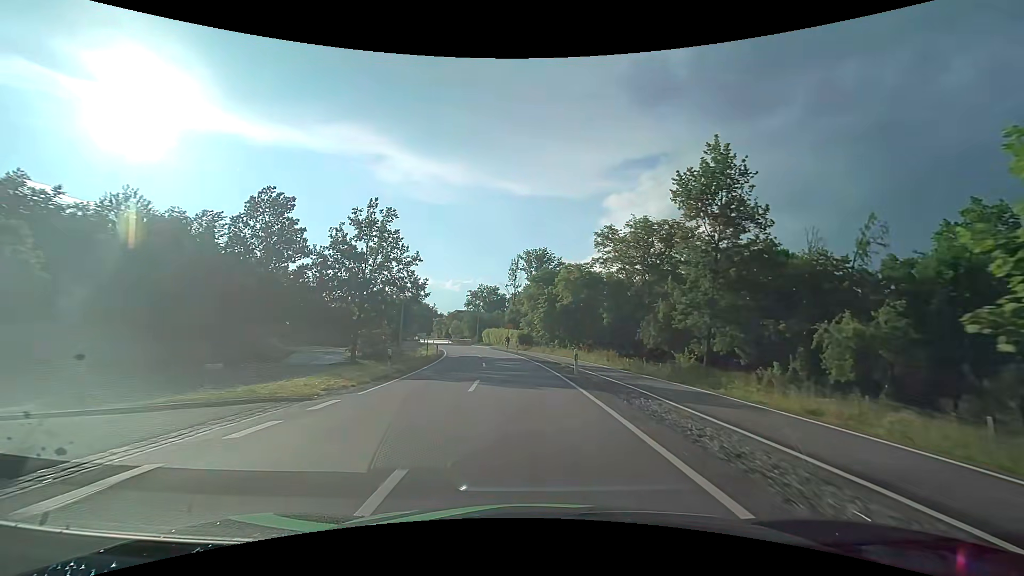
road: tertiary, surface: asphalt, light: Day
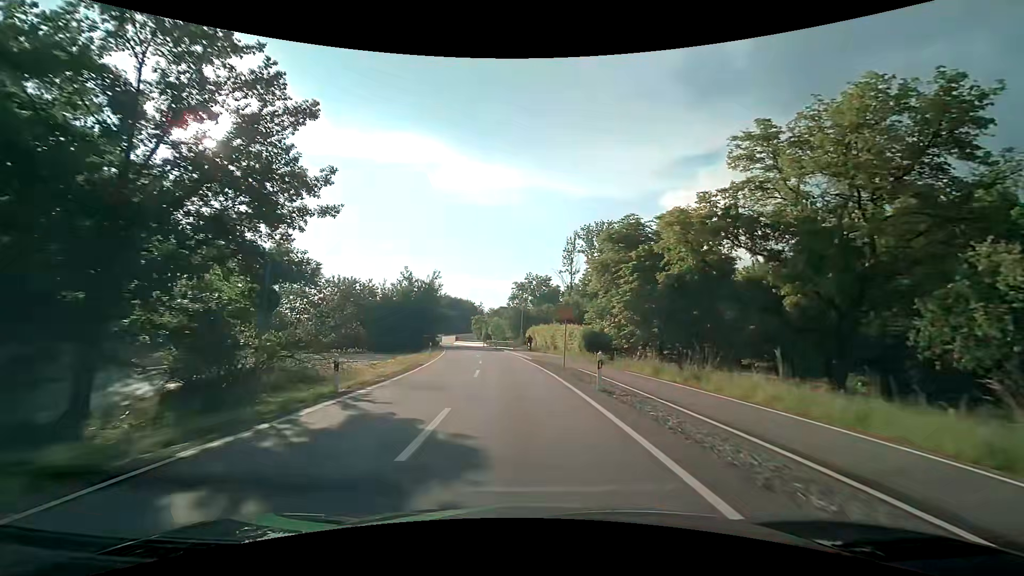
(-1.6, +31.5) m; -6°
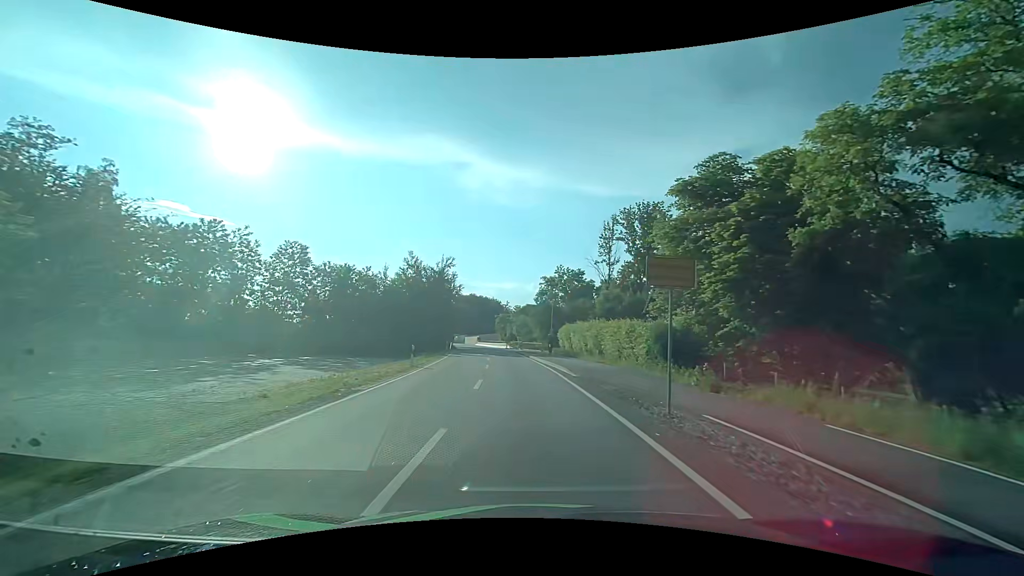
(-0.4, +14.2) m; -3°
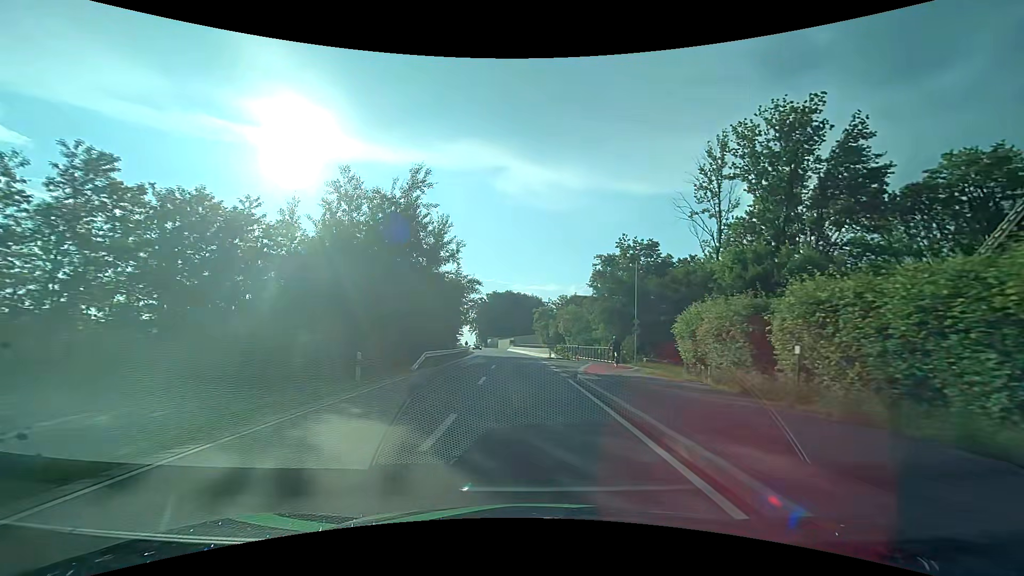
(-1.6, +34.6) m; -4°
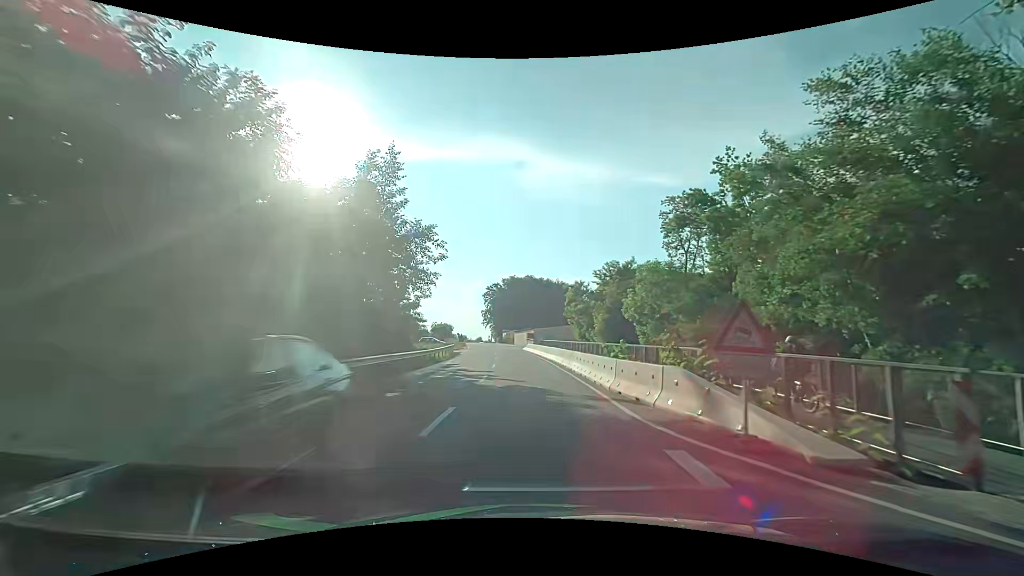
(-1.1, +35.4) m; -3°
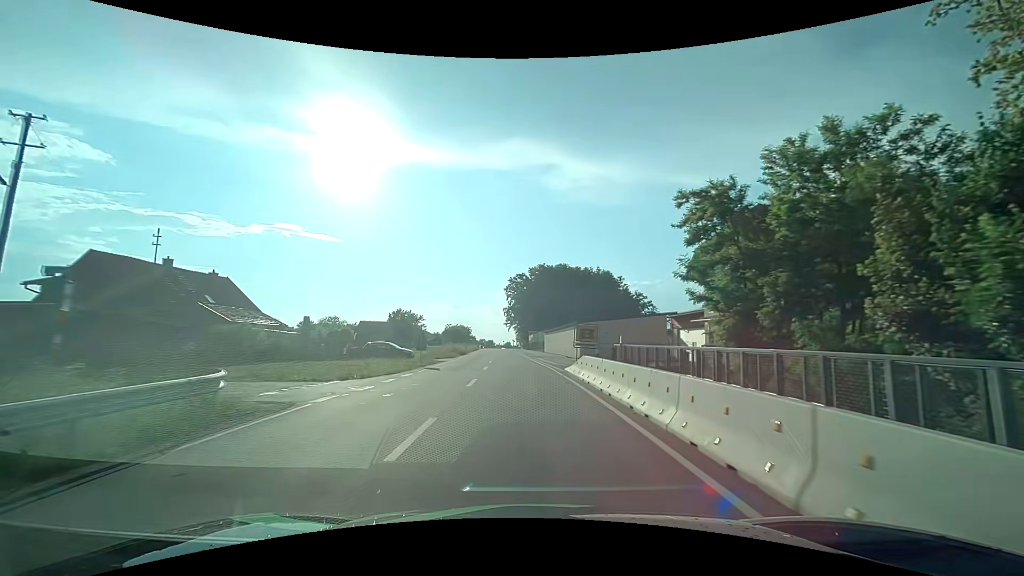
(-1.1, +37.7) m; -3°
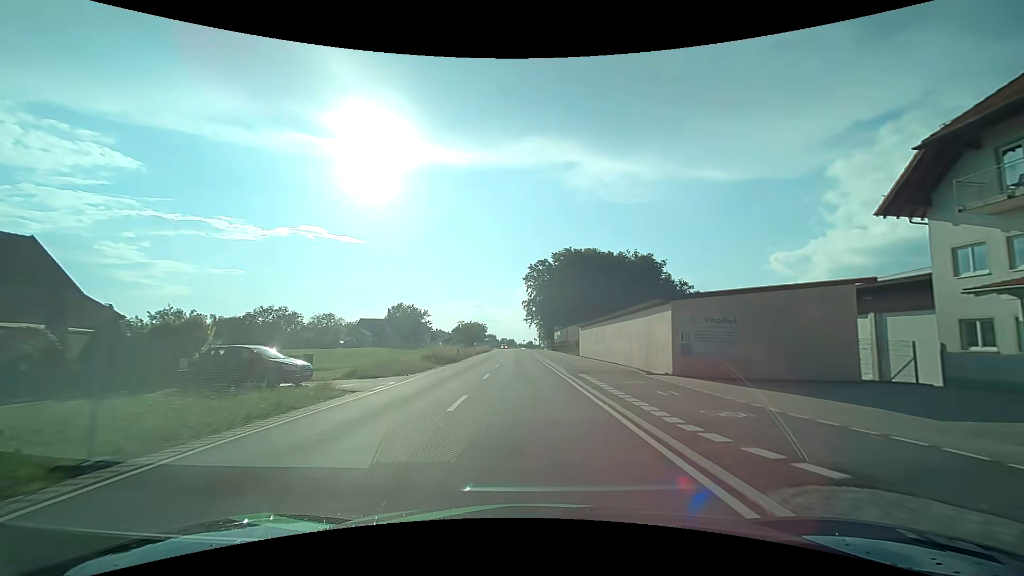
(-0.6, +22.8) m; -3°
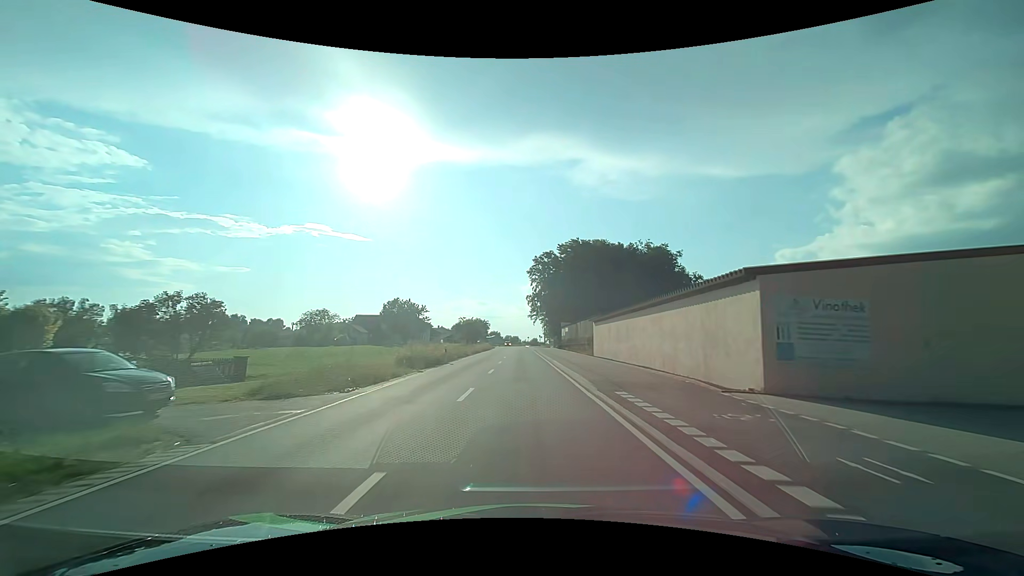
(0.0, +7.7) m; 0°
(0, +10) (0, +20) (-1, +30) (-1, +40) (-1, +50) (-1, +60) (-2, +70) (-2, +80) (-2, +90) (-3, +100) m
